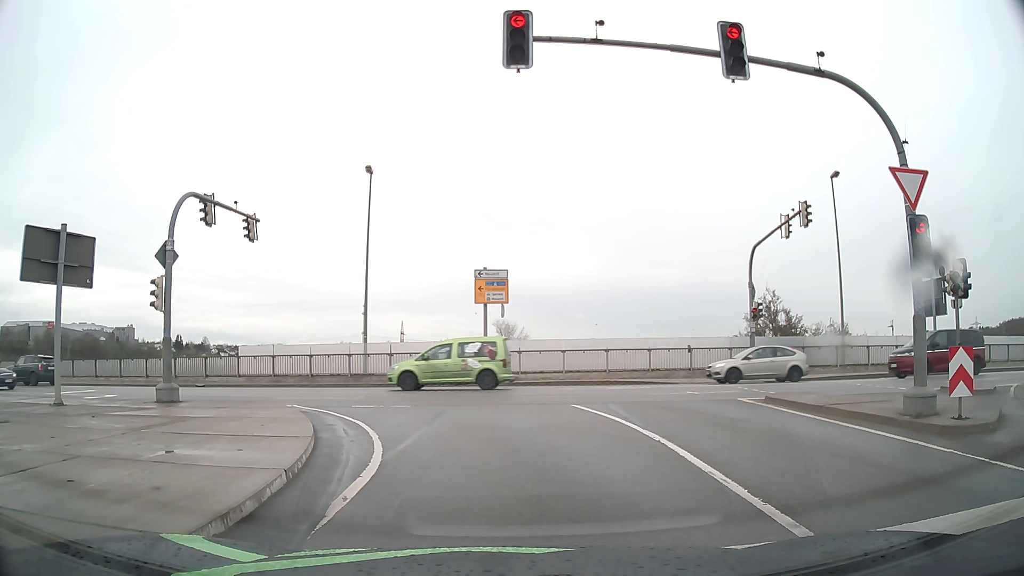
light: Day
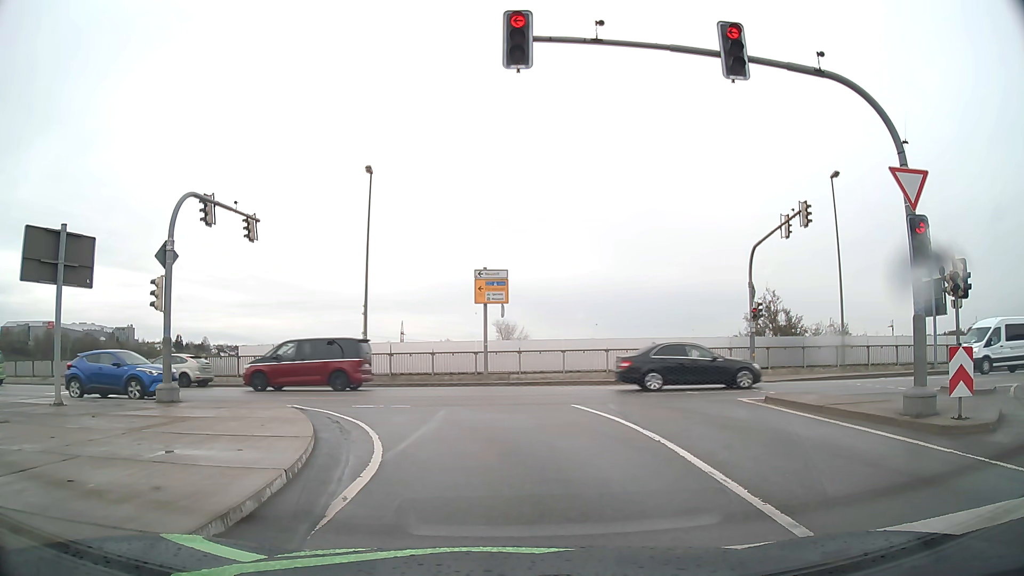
(0.0, 0.0) m; 0°
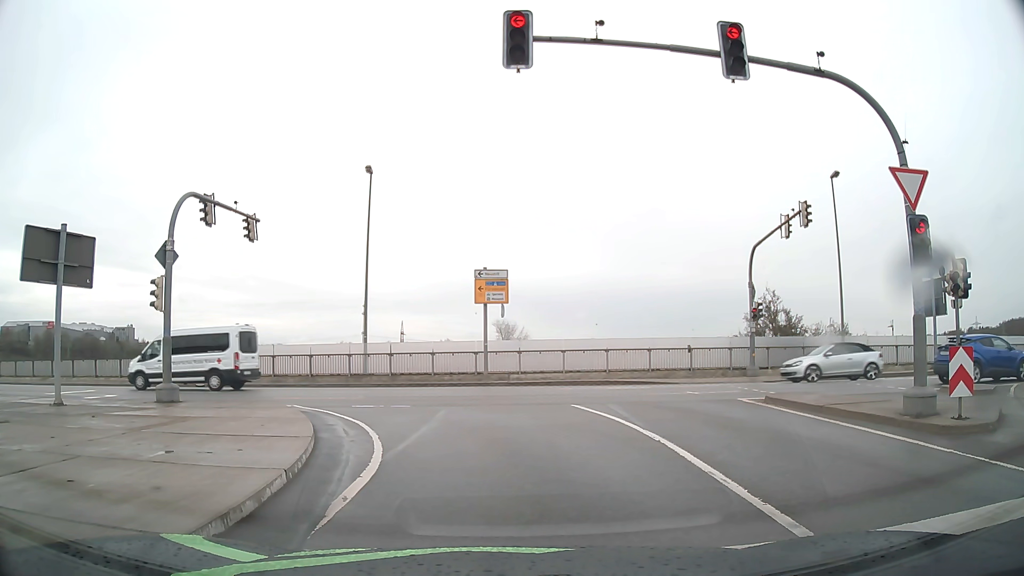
(0.0, 0.0) m; 0°
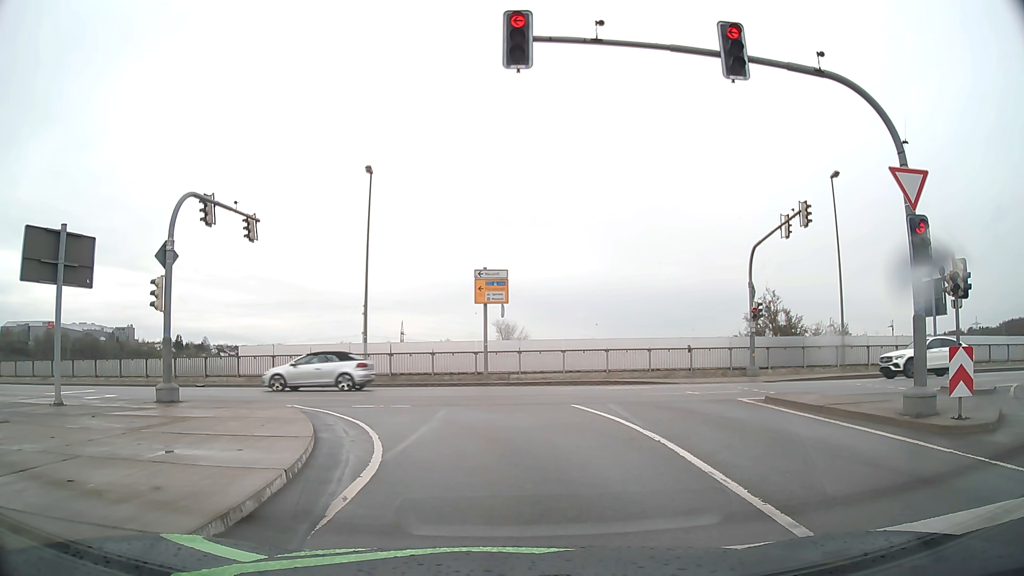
(0.0, 0.0) m; 0°
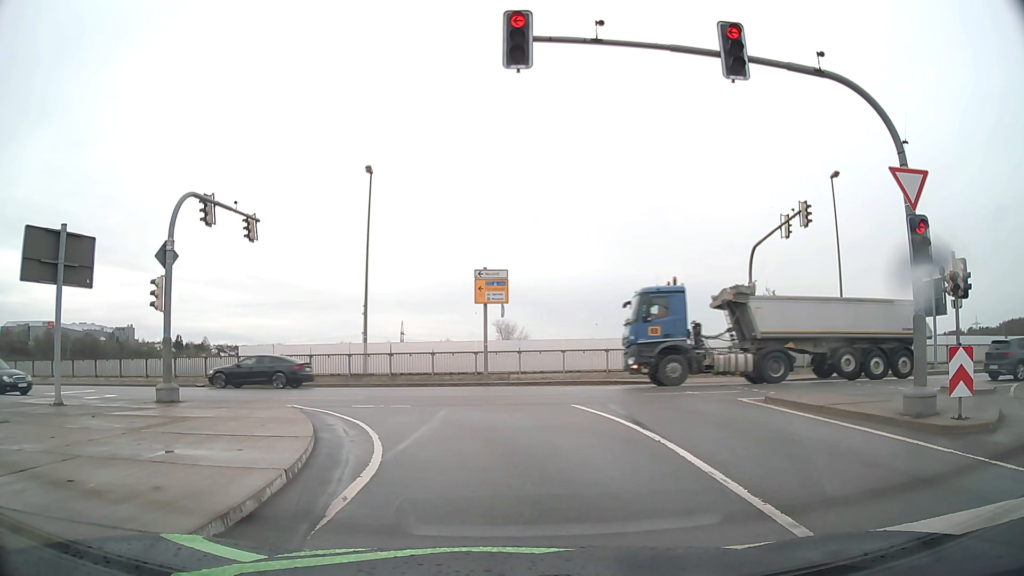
(0.0, 0.0) m; 0°
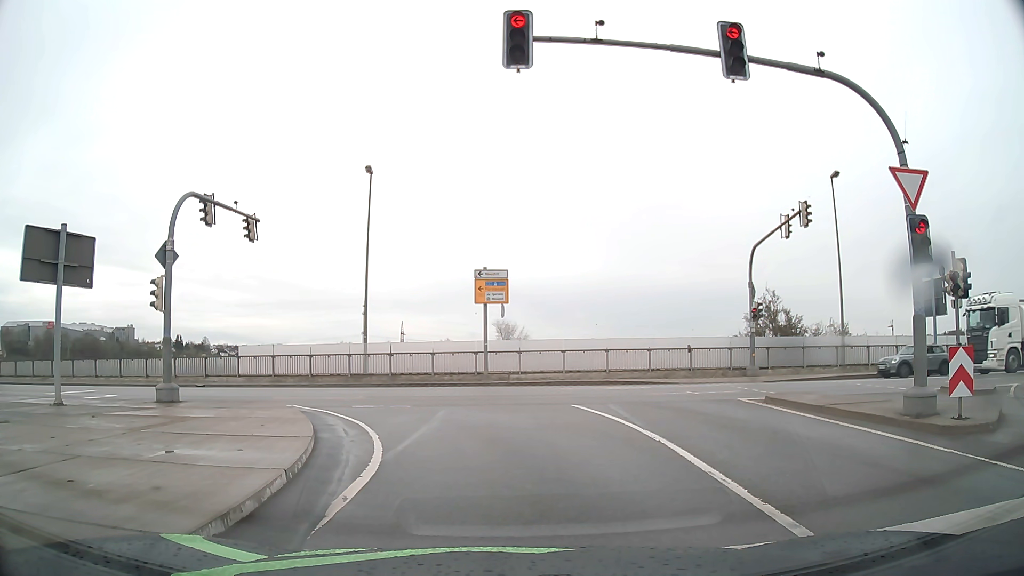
(0.0, 0.0) m; 0°
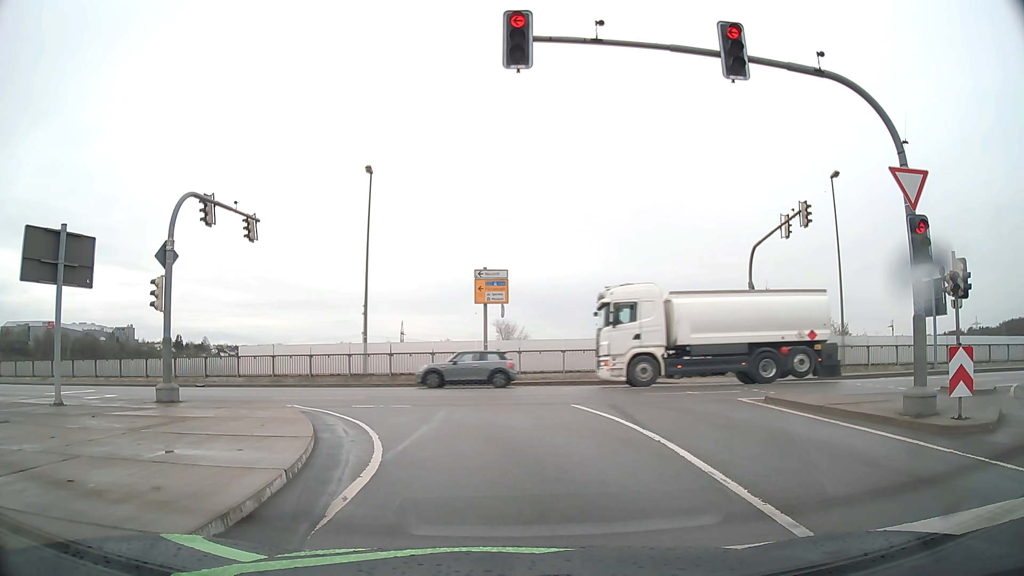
(0.0, 0.0) m; 0°
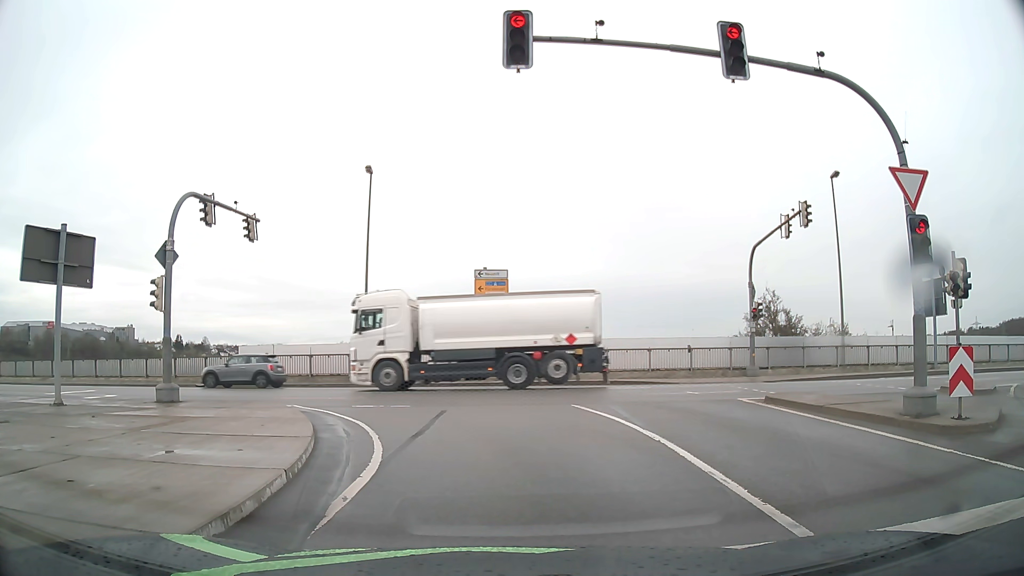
(0.0, 0.0) m; 0°
(0, +10) (-4, +19) (-11, +26) (-21, +28) (-31, +29) (-41, +30) (-51, +31) (-61, +33) (-71, +35) (-81, +36) m
